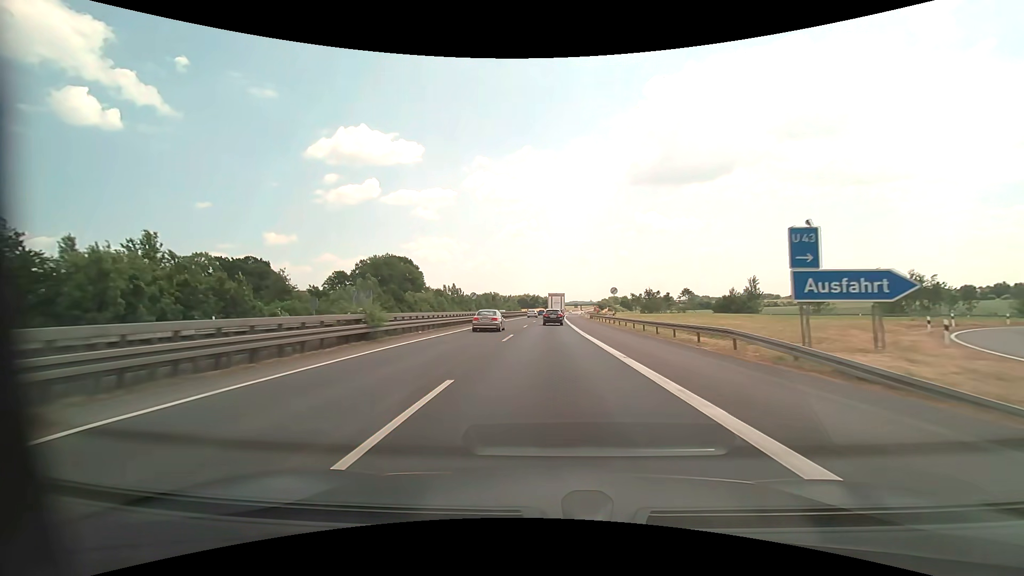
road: motorway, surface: asphalt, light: Day
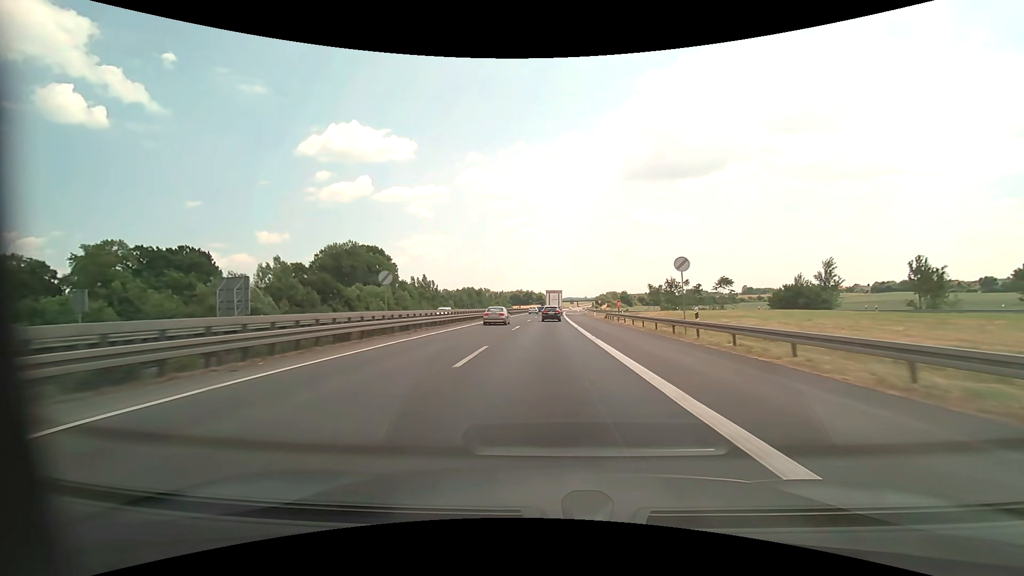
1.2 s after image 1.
(+0.2, +28.5) m; +1°
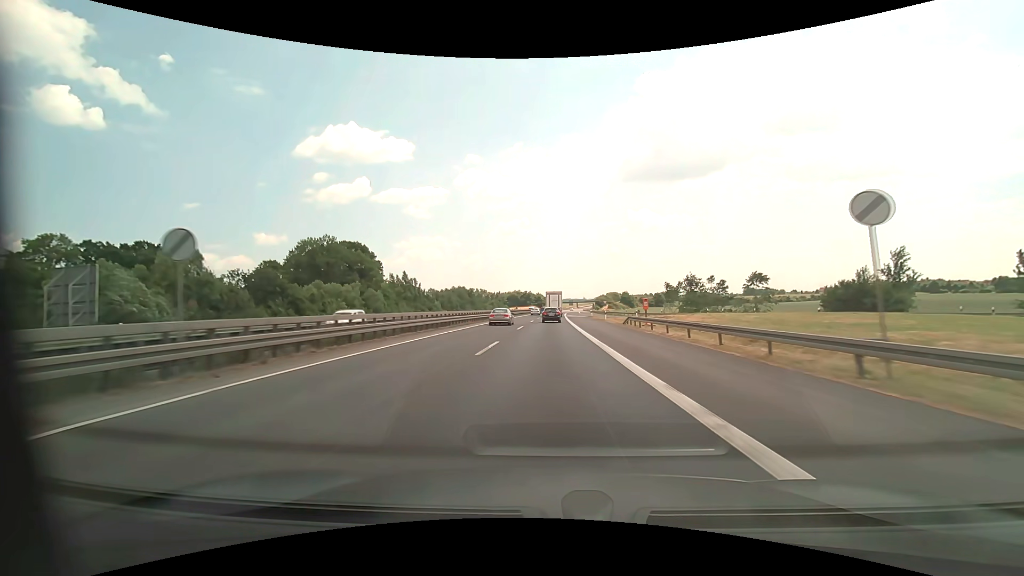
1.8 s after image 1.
(0.0, +14.7) m; 0°
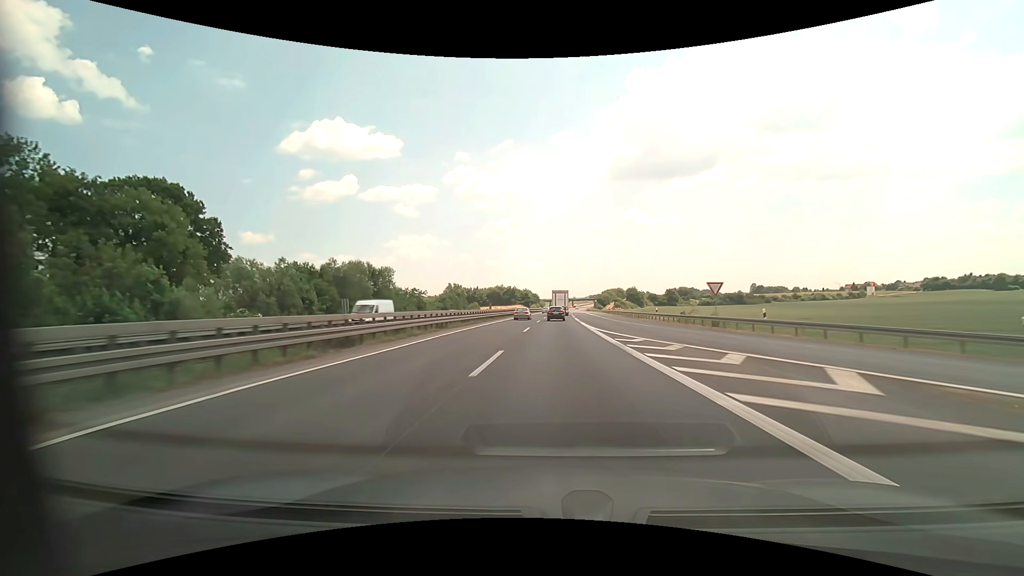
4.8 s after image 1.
(+0.7, +77.0) m; +1°
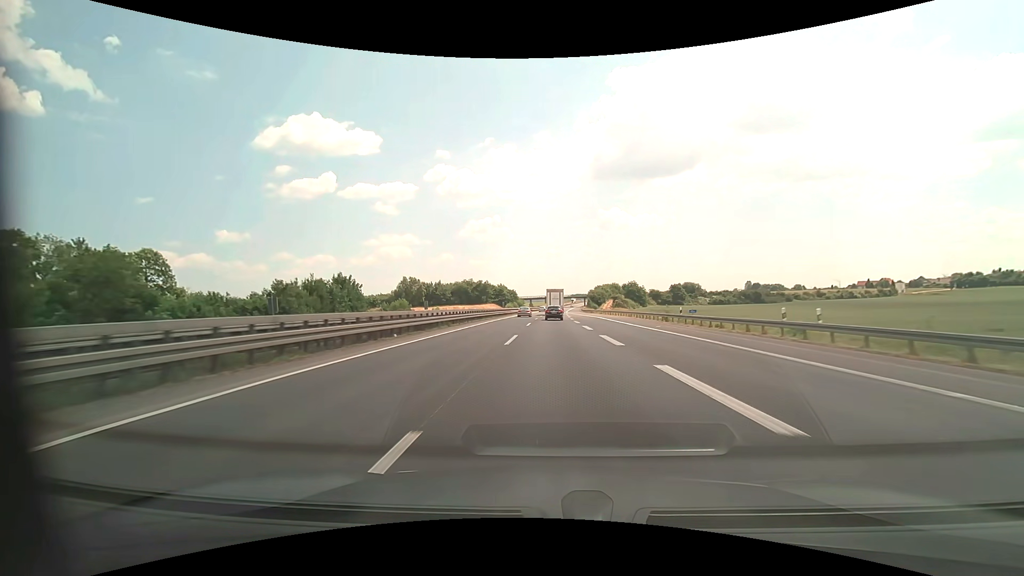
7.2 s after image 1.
(+1.2, +64.4) m; +2°
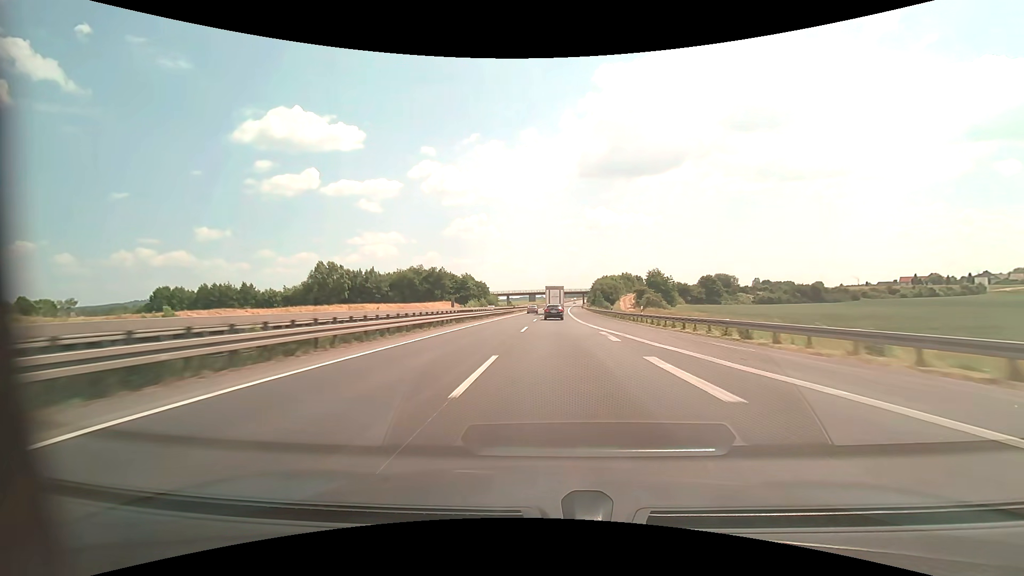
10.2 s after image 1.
(+1.0, +82.2) m; +1°
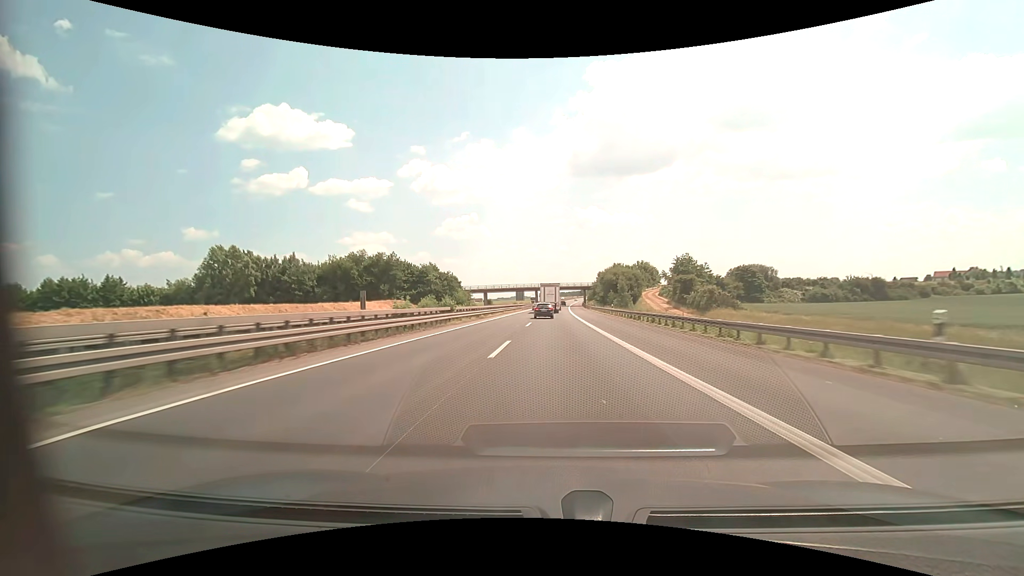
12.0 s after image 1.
(+0.7, +48.7) m; +1°
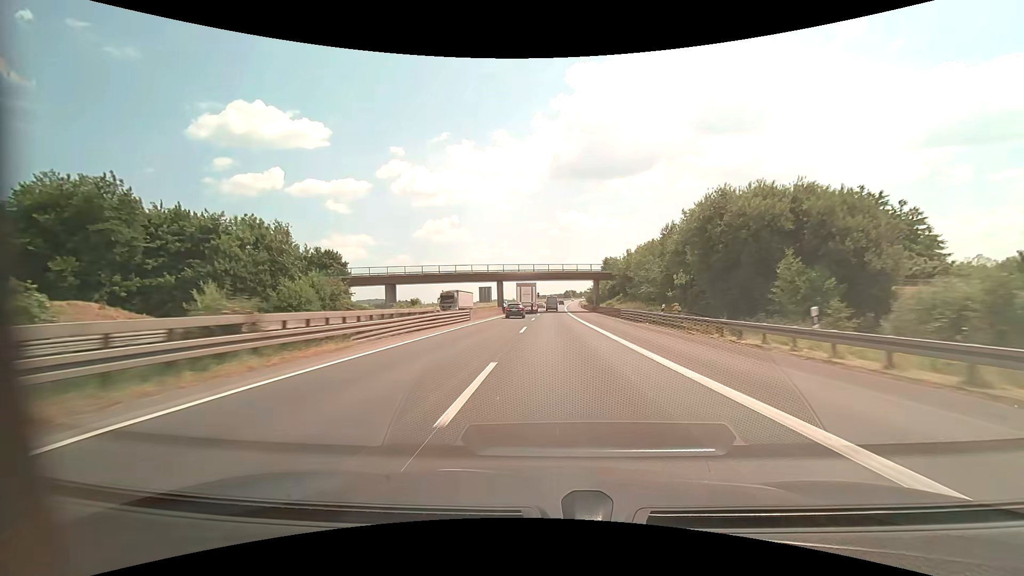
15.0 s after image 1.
(+1.0, +78.7) m; +2°
(0, +10) (0, +20) (0, +30) (+1, +40) (+1, +50) (+1, +60) (+1, +70) (+1, +80) (+2, +90) (+2, +100) m
